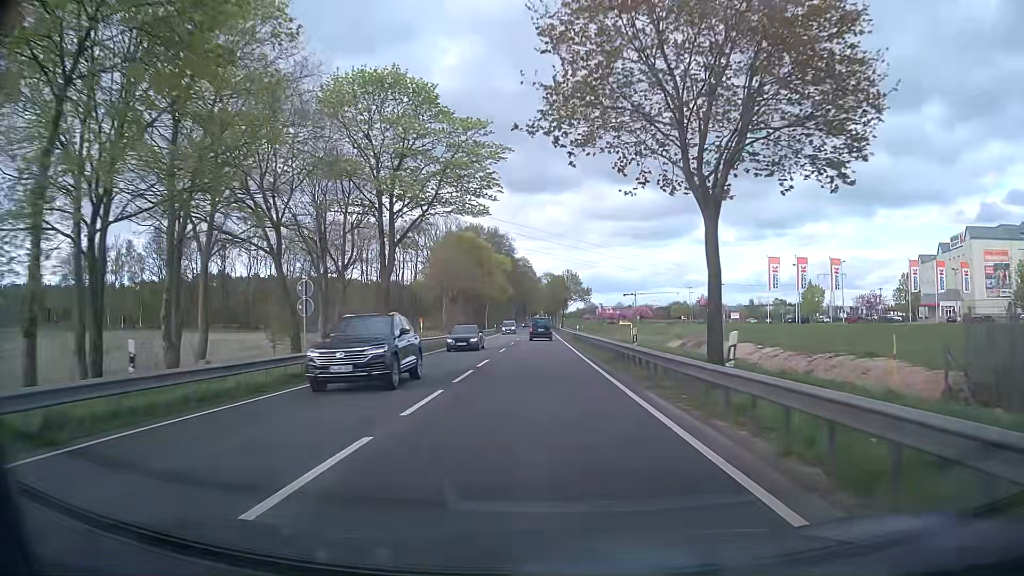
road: primary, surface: asphalt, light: Day
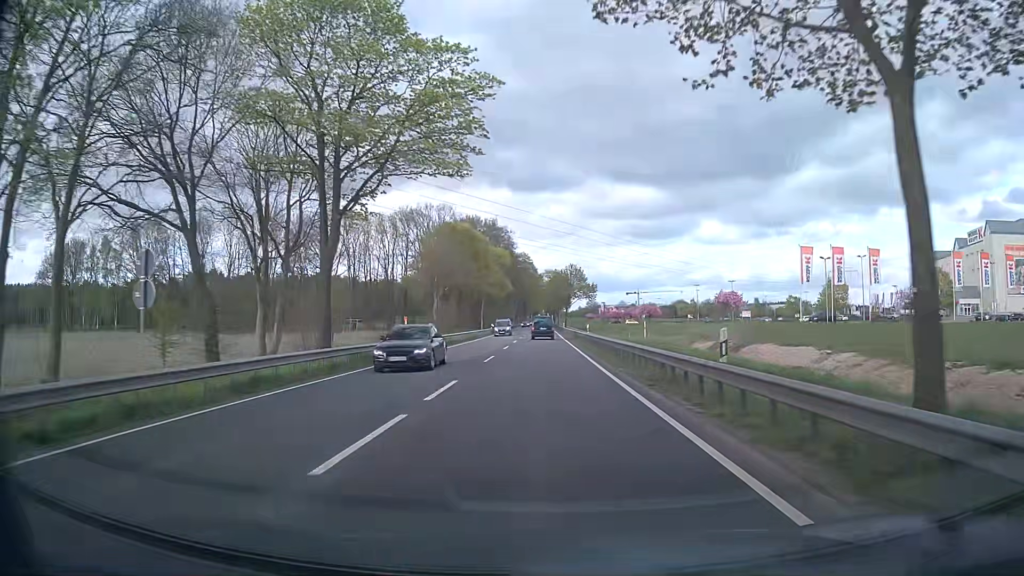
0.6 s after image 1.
(0.0, +10.2) m; 0°
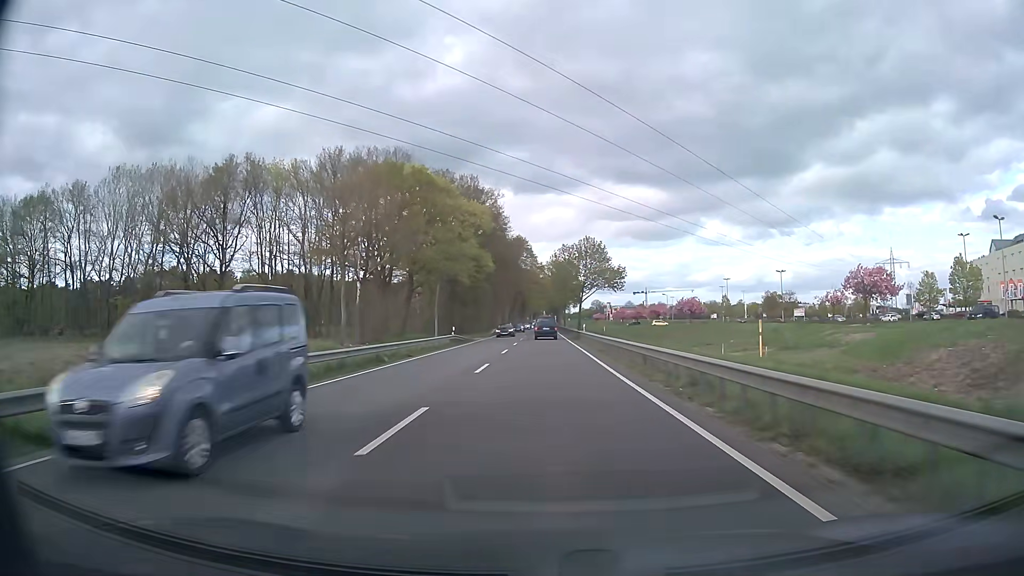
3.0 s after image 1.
(-0.1, +41.1) m; 0°
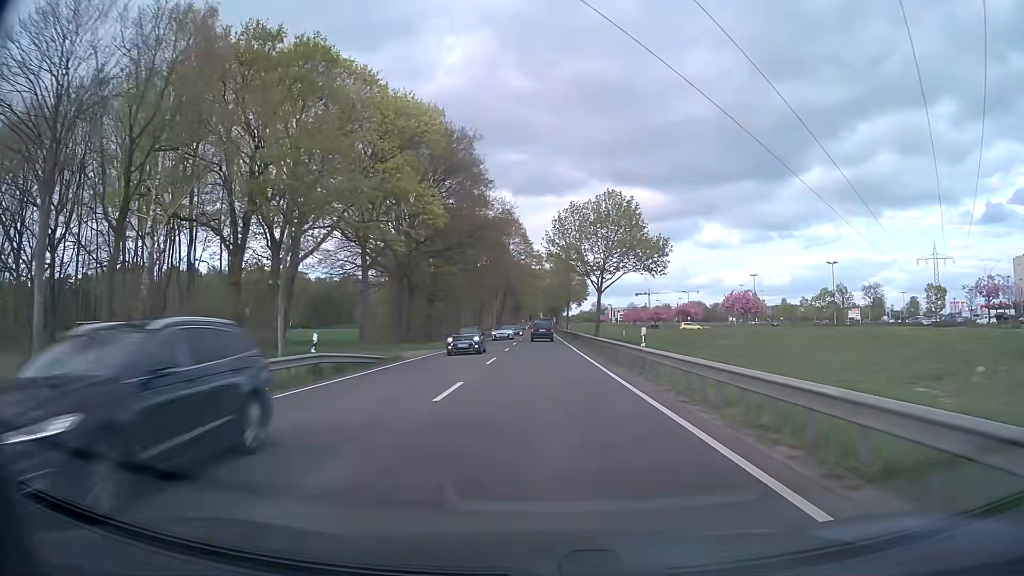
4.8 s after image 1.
(+0.1, +30.9) m; 0°
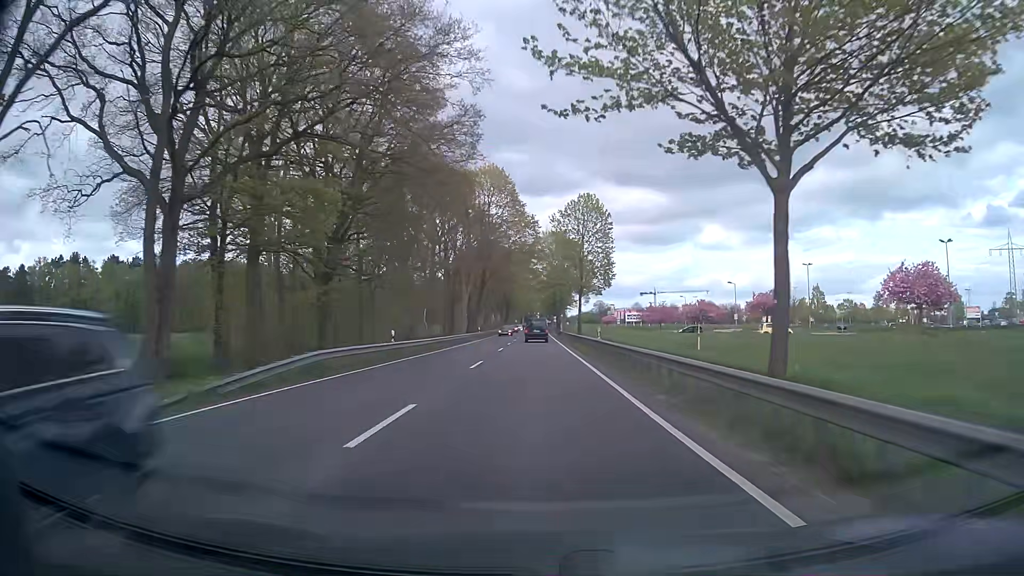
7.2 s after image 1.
(+0.1, +40.9) m; 0°
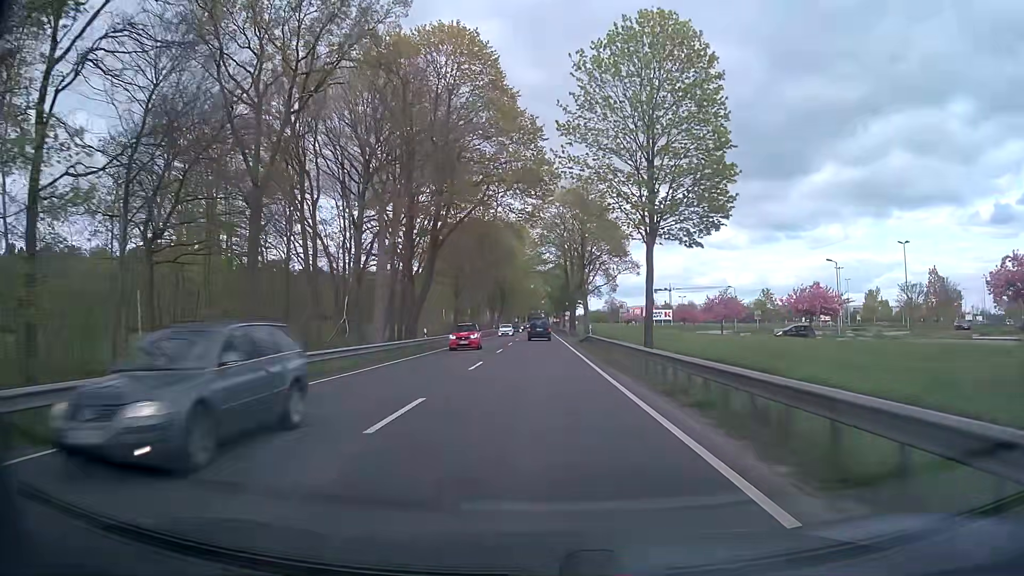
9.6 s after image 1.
(+0.2, +40.5) m; 0°
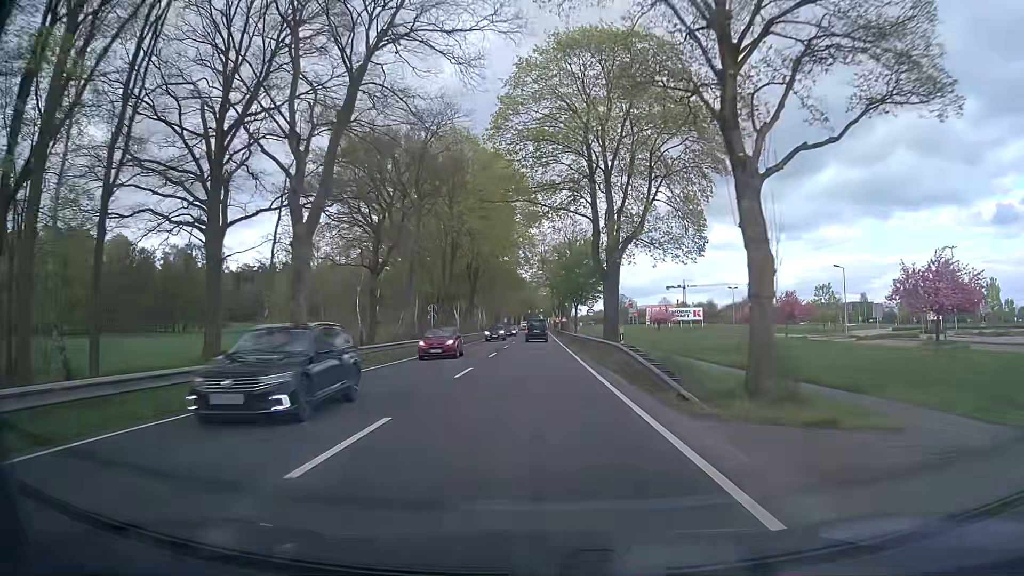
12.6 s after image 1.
(-0.1, +50.7) m; 0°
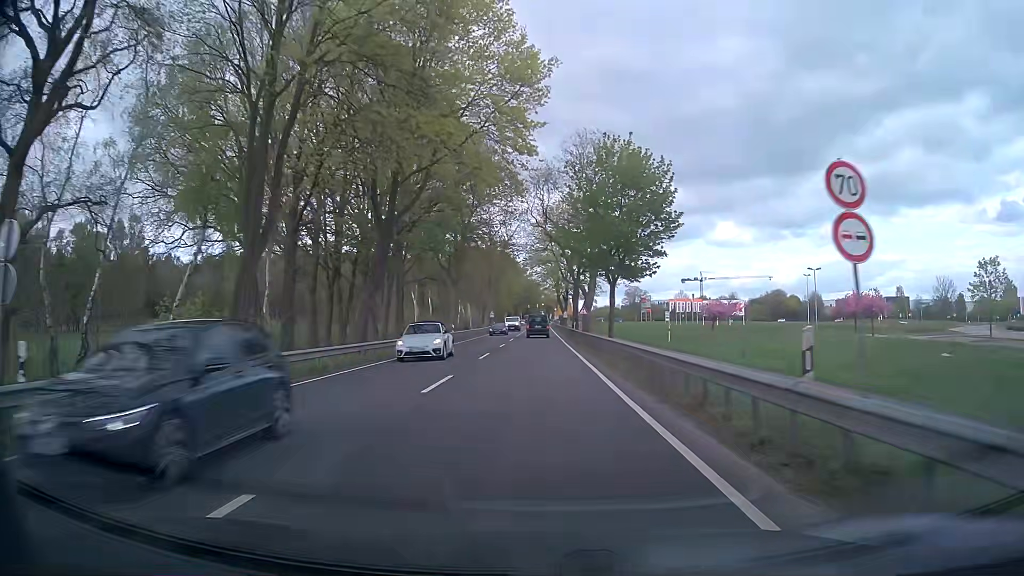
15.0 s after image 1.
(-0.2, +40.7) m; -1°
(0, +10) (0, +20) (0, +30) (0, +40) (0, +50) (0, +60) (0, +70) (0, +80) (0, +90) (0, +100) m
